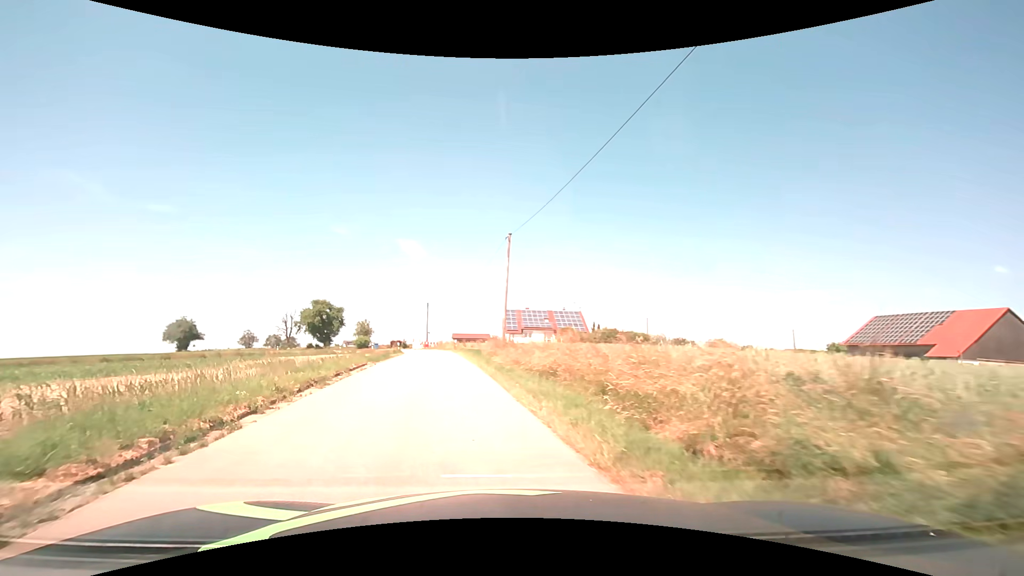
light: Day
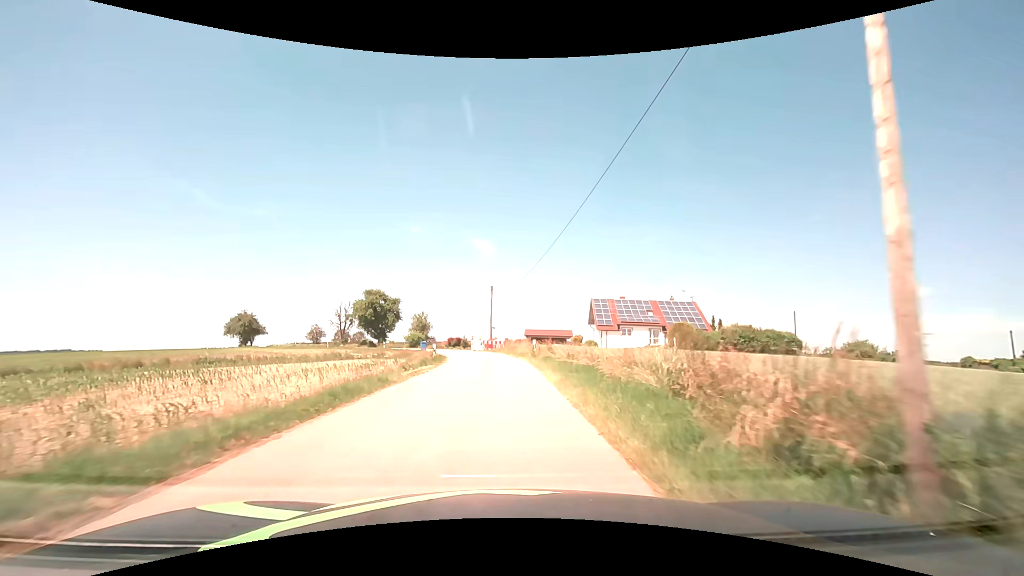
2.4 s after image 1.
(-2.6, +22.4) m; -8°
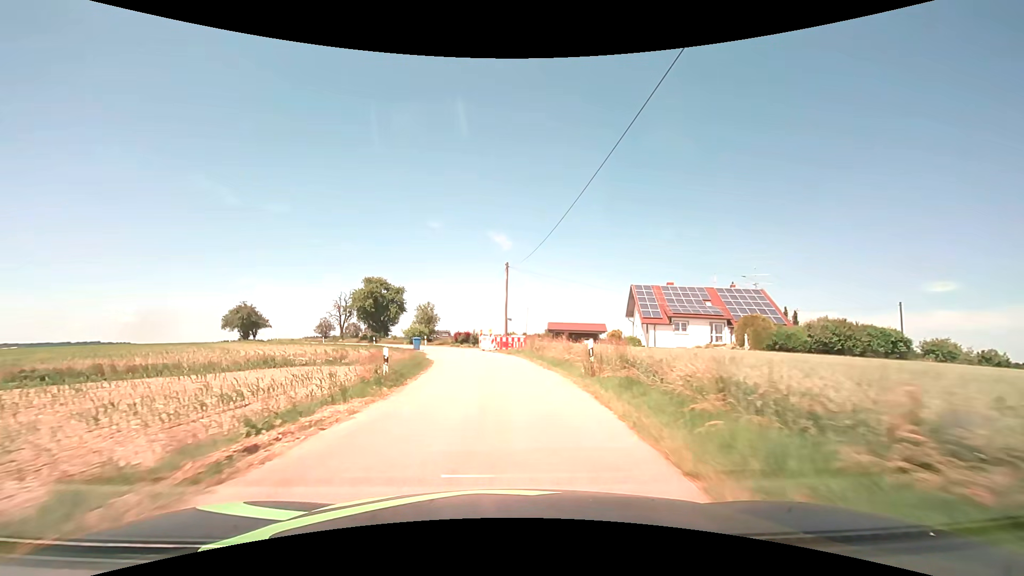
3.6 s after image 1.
(-0.2, +14.4) m; -2°
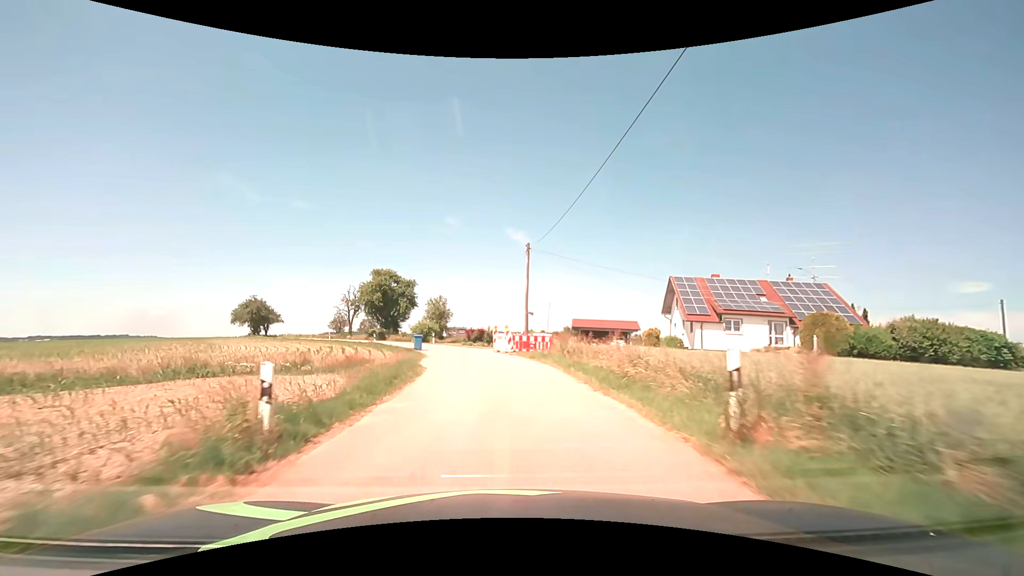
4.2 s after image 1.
(-0.1, +7.6) m; -2°
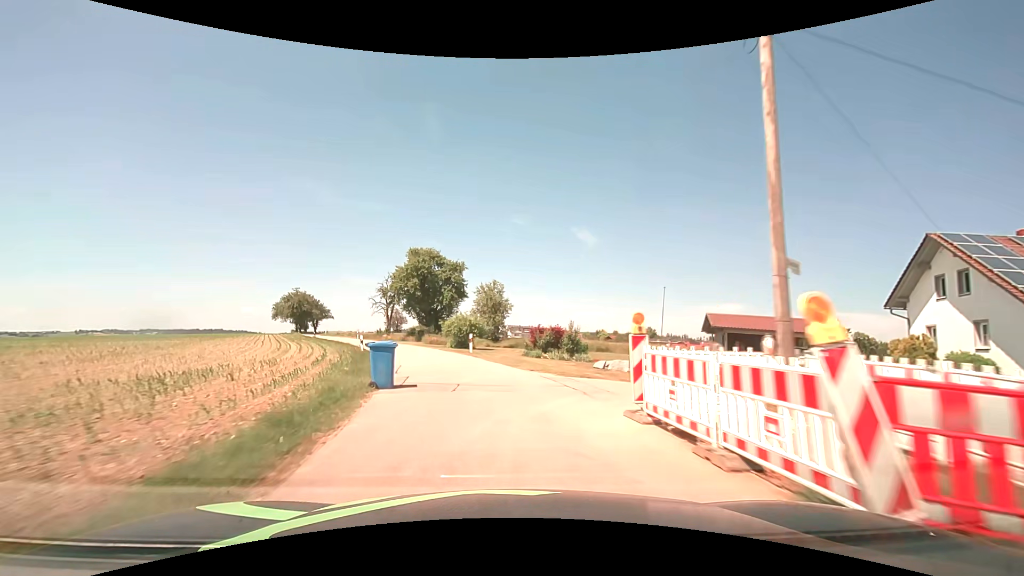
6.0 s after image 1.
(-1.5, +23.6) m; -7°
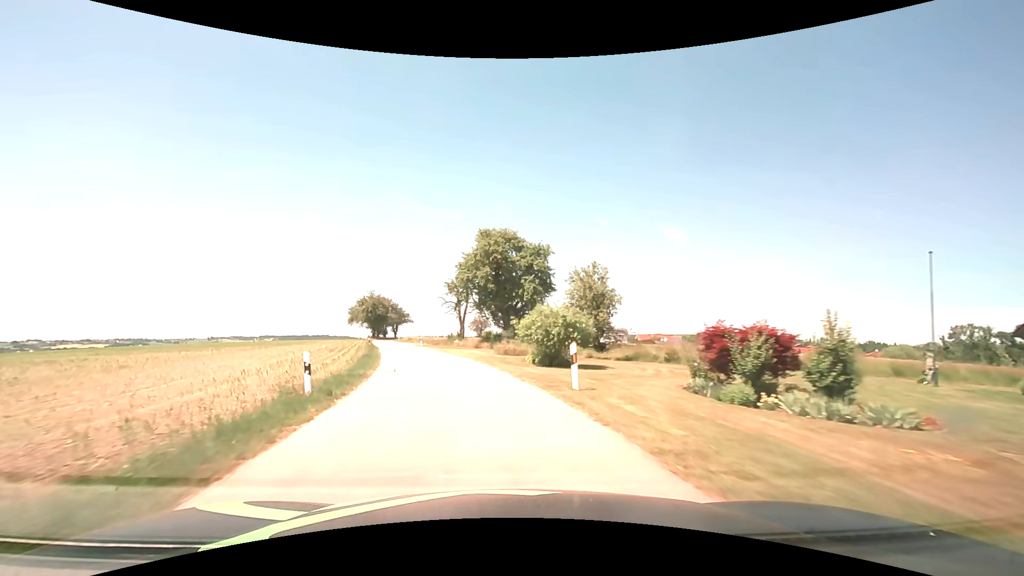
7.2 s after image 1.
(-1.3, +16.7) m; -10°
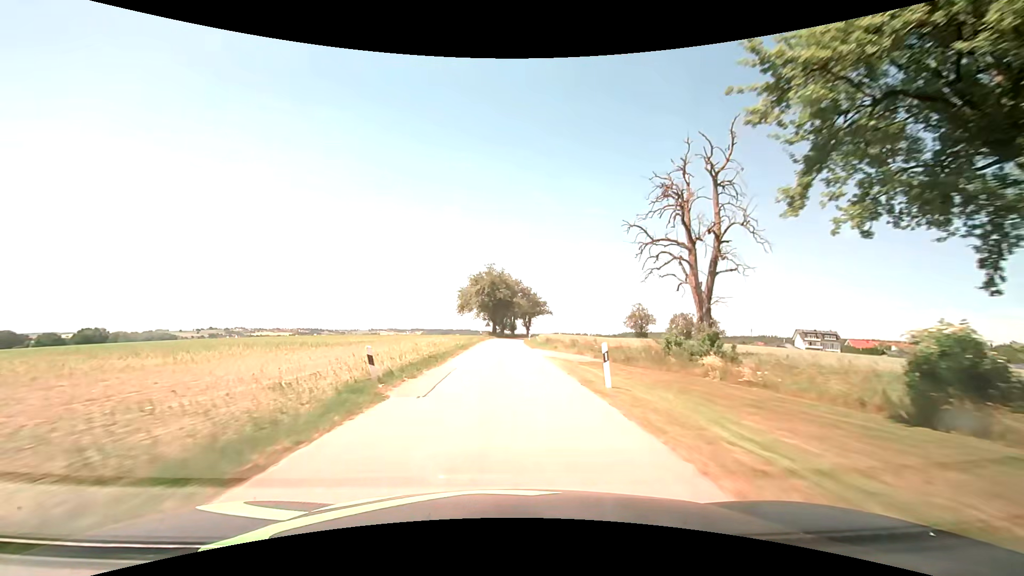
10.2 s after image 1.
(-8.7, +45.8) m; -16°
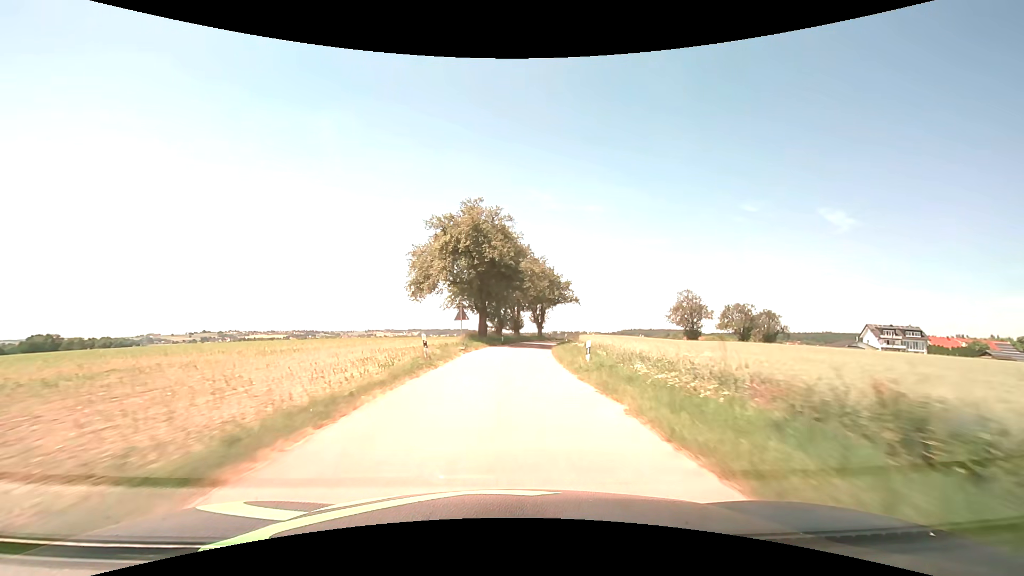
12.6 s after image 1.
(-0.1, +40.4) m; 0°
(0, +10) (0, +20) (+1, +30) (+2, +40) (+4, +50) (+7, +59) (+10, +69) (+14, +78) (+19, +86) (+25, +95) m
